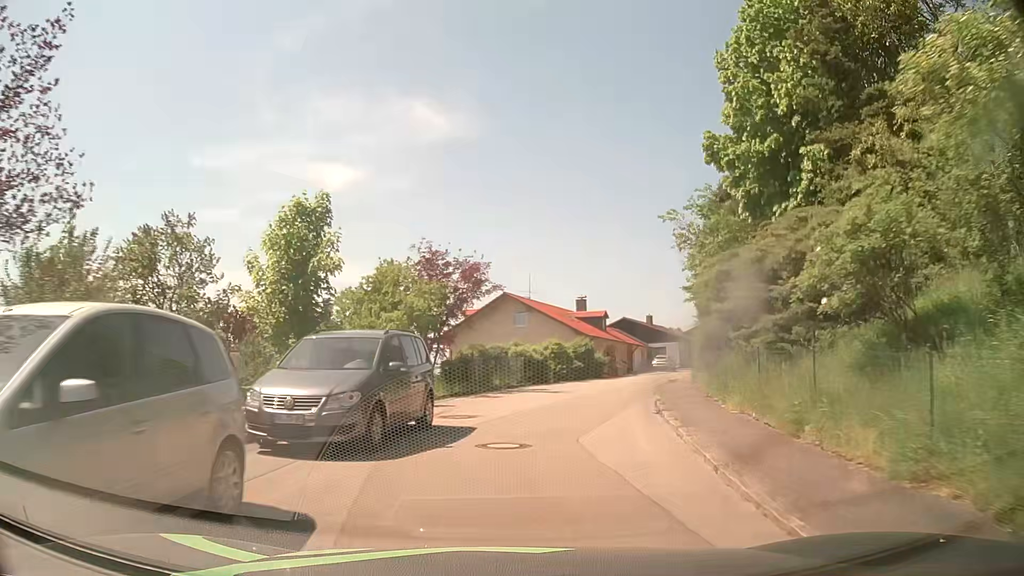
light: Day
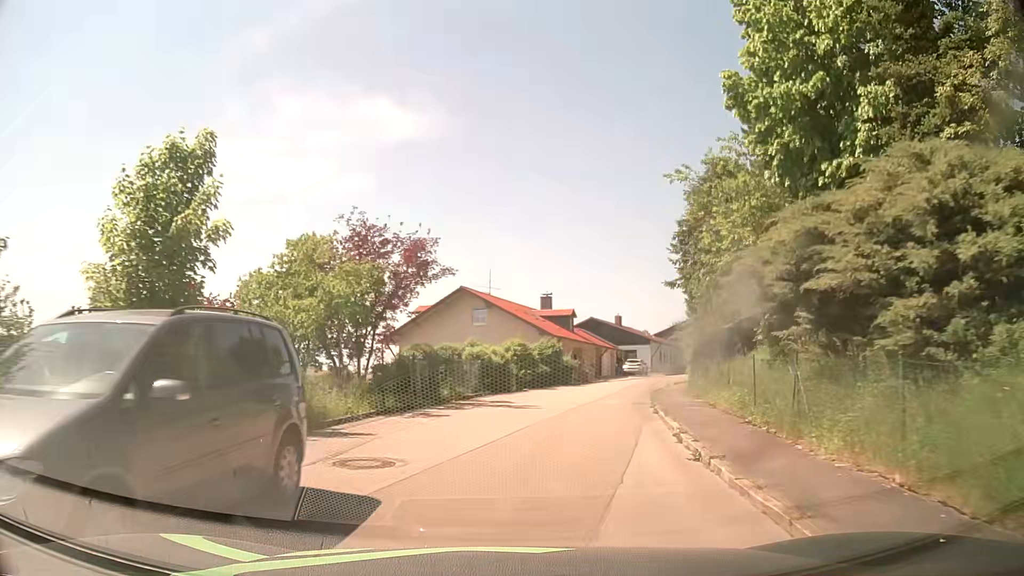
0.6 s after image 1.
(+0.2, +5.6) m; +4°
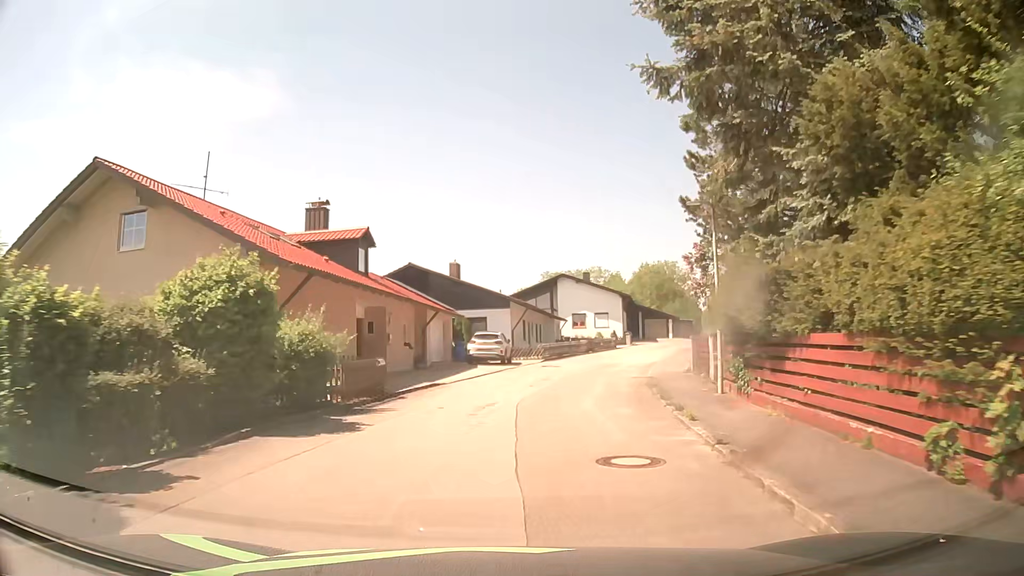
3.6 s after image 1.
(+3.8, +27.8) m; +16°
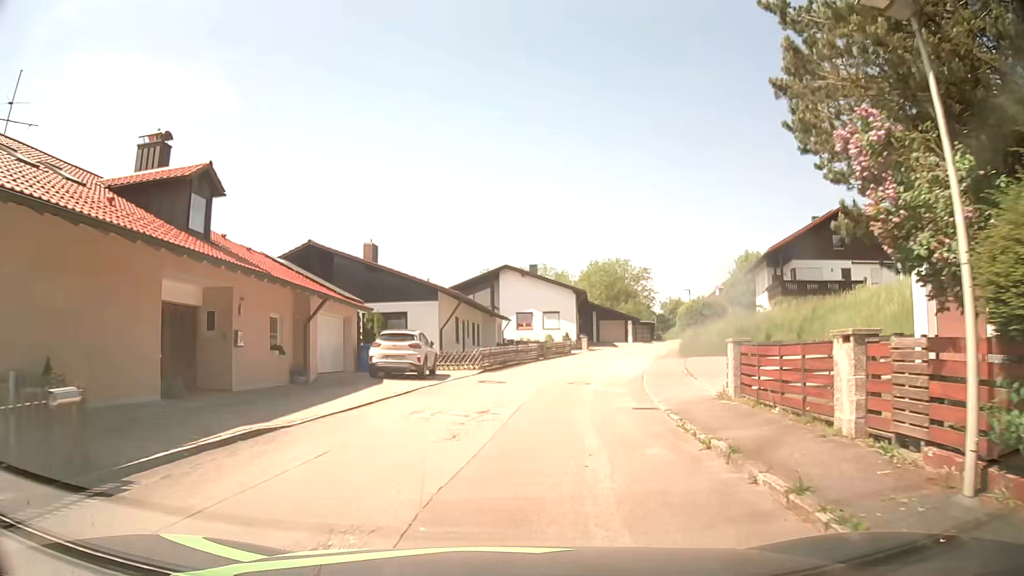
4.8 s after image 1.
(+0.3, +9.9) m; +4°
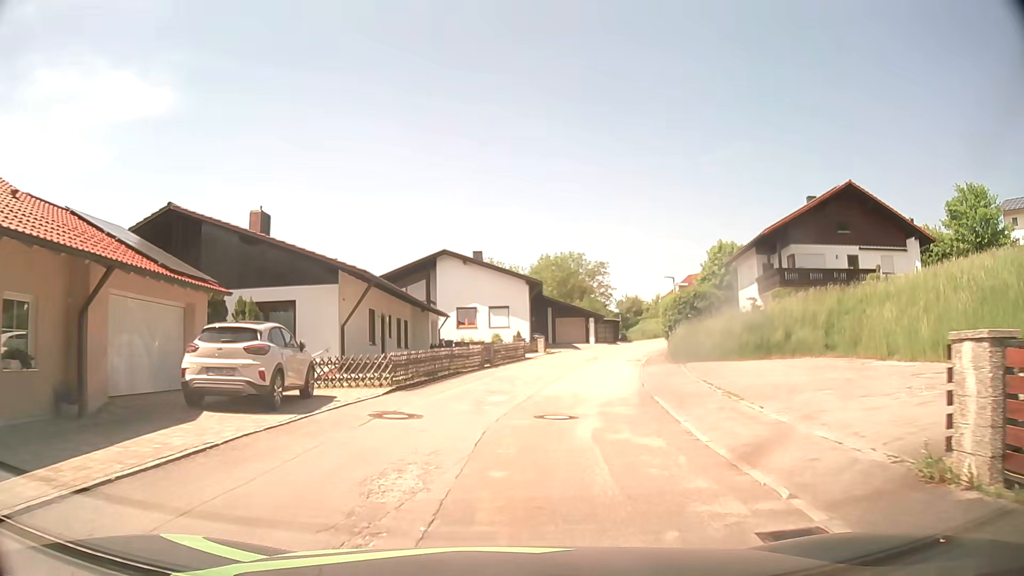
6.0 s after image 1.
(+0.4, +9.6) m; +5°
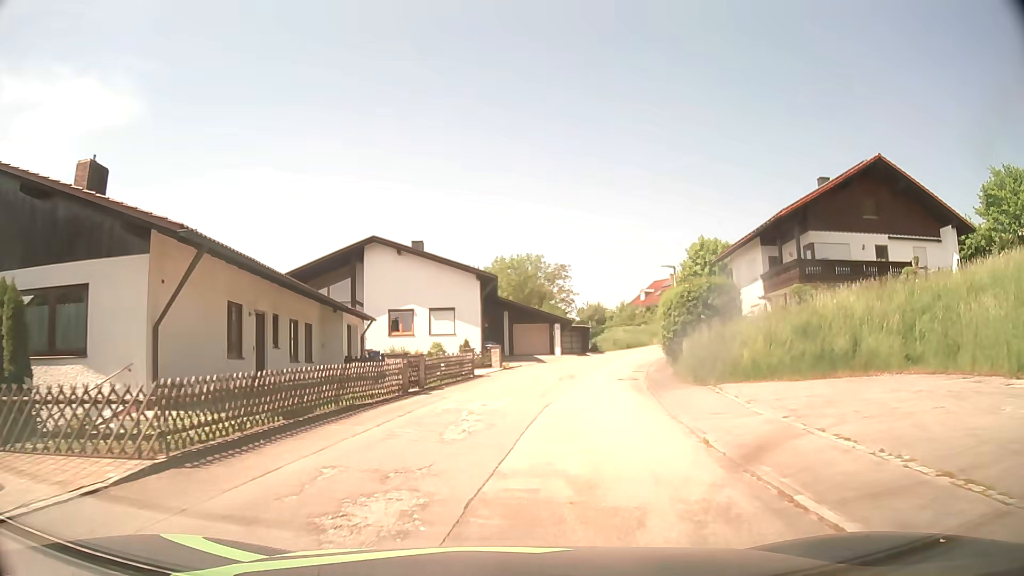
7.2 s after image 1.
(+0.3, +9.7) m; +4°
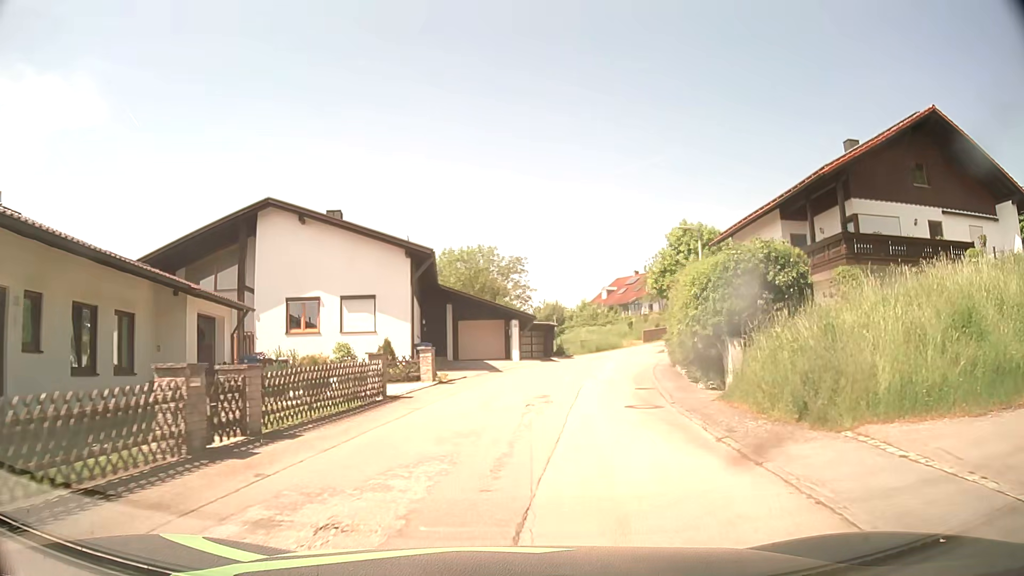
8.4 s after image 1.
(+0.3, +9.8) m; +4°
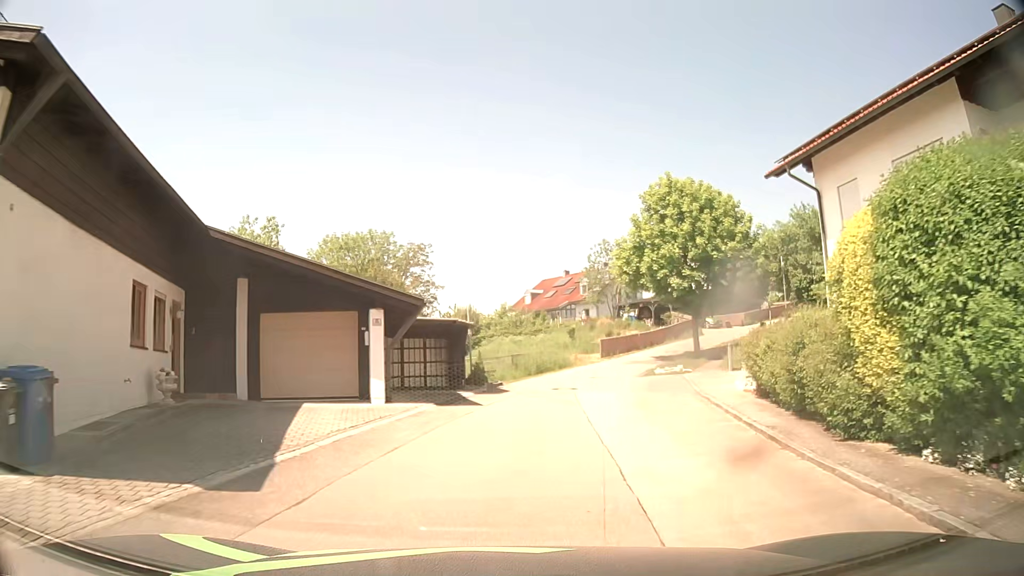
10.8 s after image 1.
(+1.1, +19.4) m; +7°
(0, +10) (+2, +20) (+4, +30) (+8, +39) (+14, +47) (+22, +53) (+30, +59) (+35, +68) (+35, +78) (+31, +87) m
